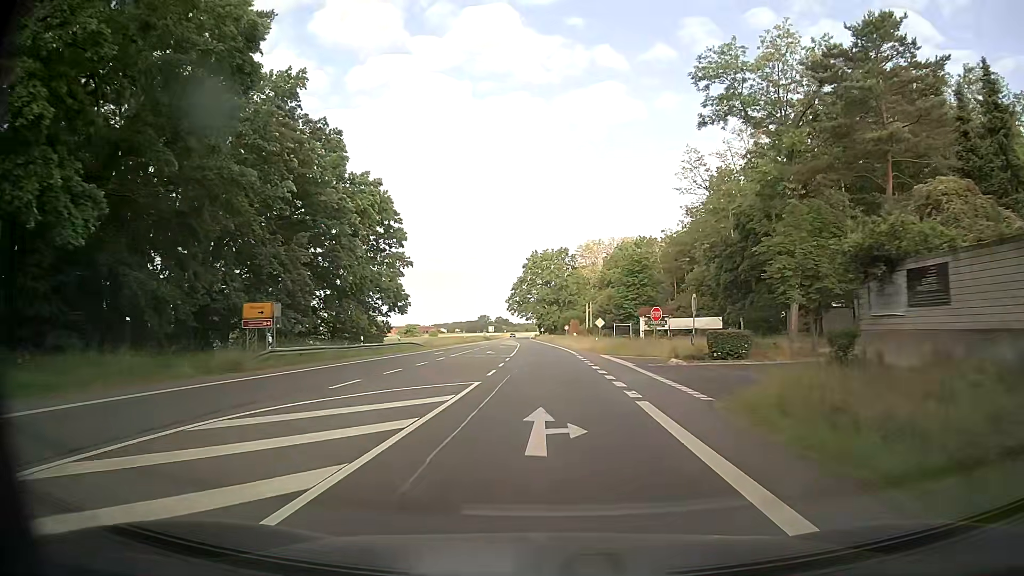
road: secondary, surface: asphalt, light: Day
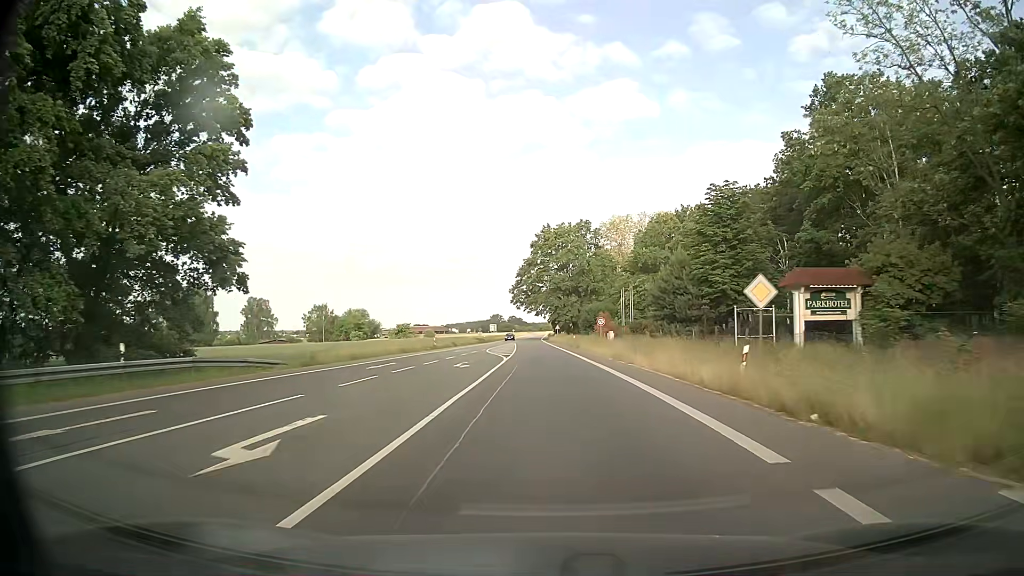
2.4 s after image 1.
(-0.1, +39.9) m; -1°
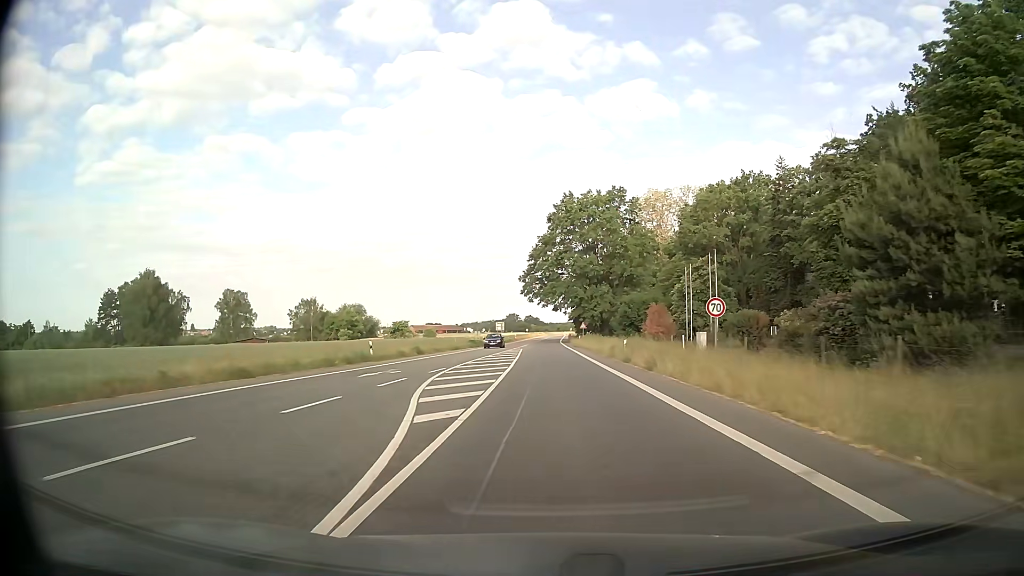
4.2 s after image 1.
(-0.4, +30.6) m; -1°
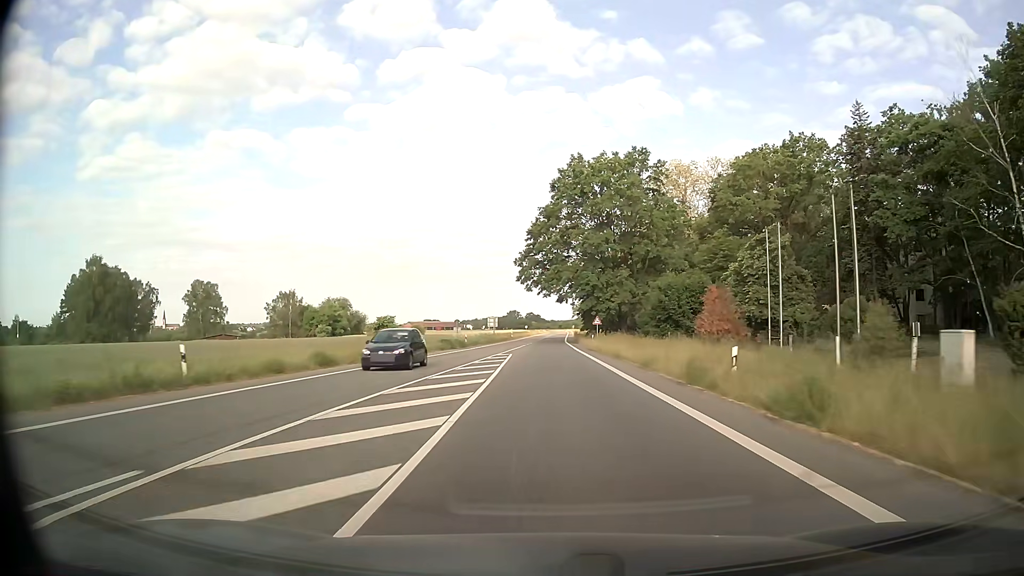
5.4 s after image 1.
(-0.1, +20.7) m; 0°
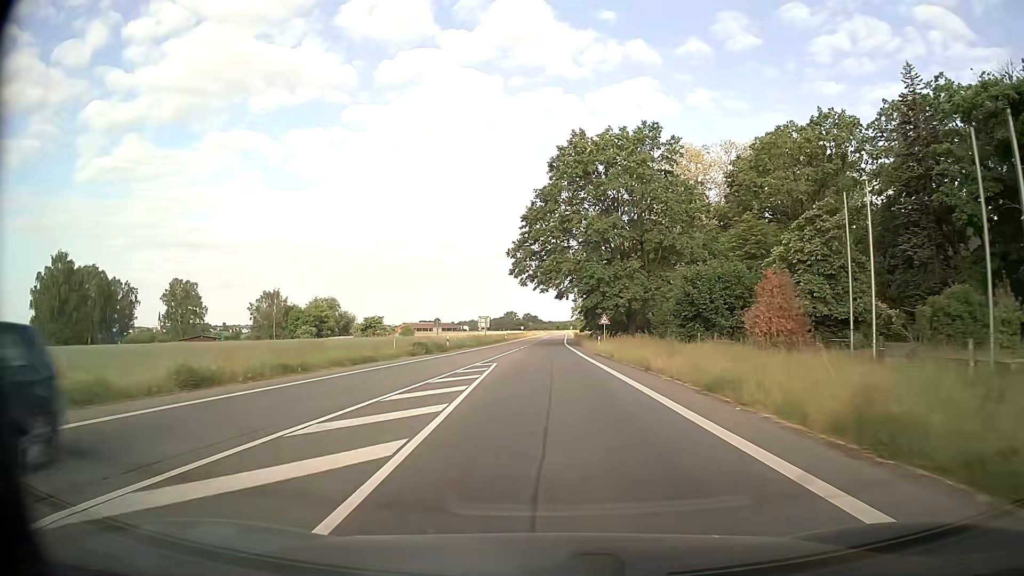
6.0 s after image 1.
(0.0, +10.4) m; 0°
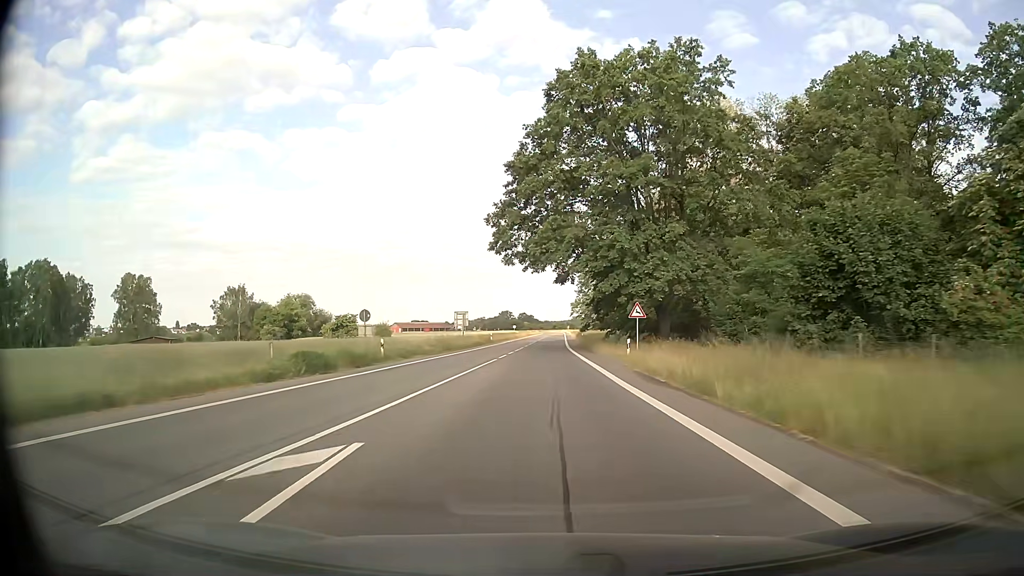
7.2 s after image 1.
(+0.1, +21.0) m; 0°
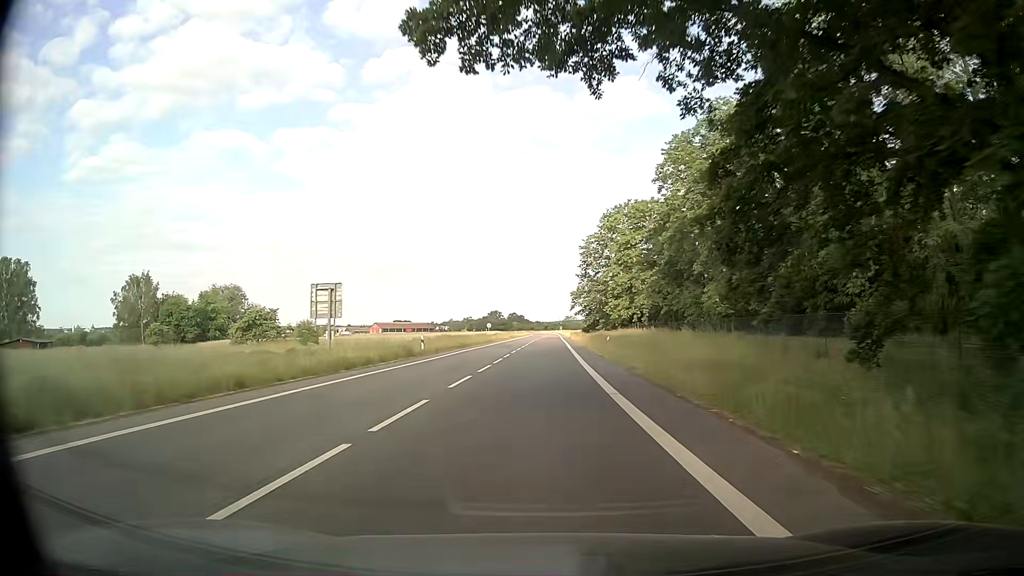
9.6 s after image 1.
(+0.3, +42.6) m; +1°
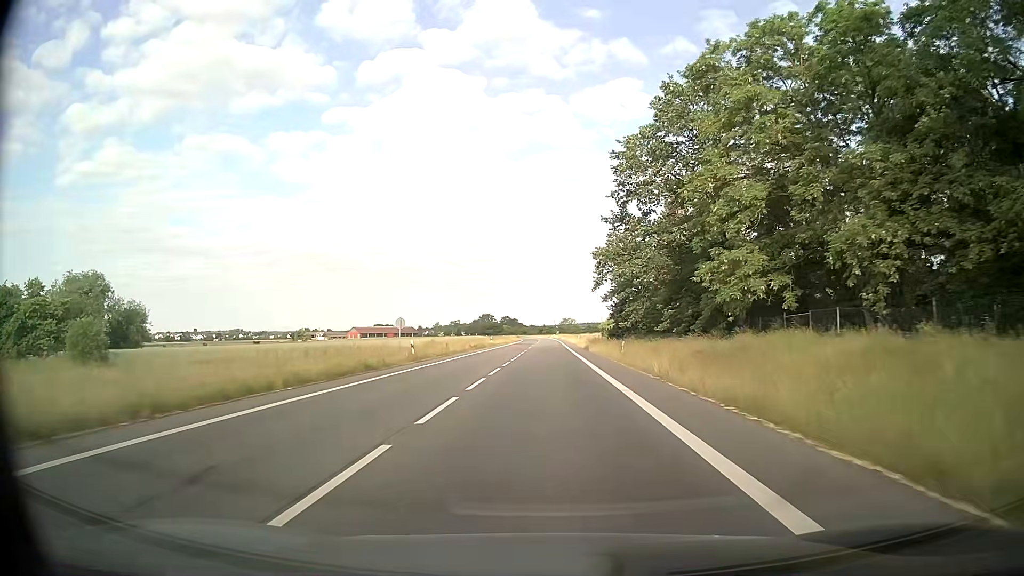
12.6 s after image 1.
(+0.3, +54.1) m; +1°
(0, +10) (0, +20) (0, +30) (0, +40) (0, +50) (0, +60) (0, +70) (0, +80) (0, +90) (0, +100) m
